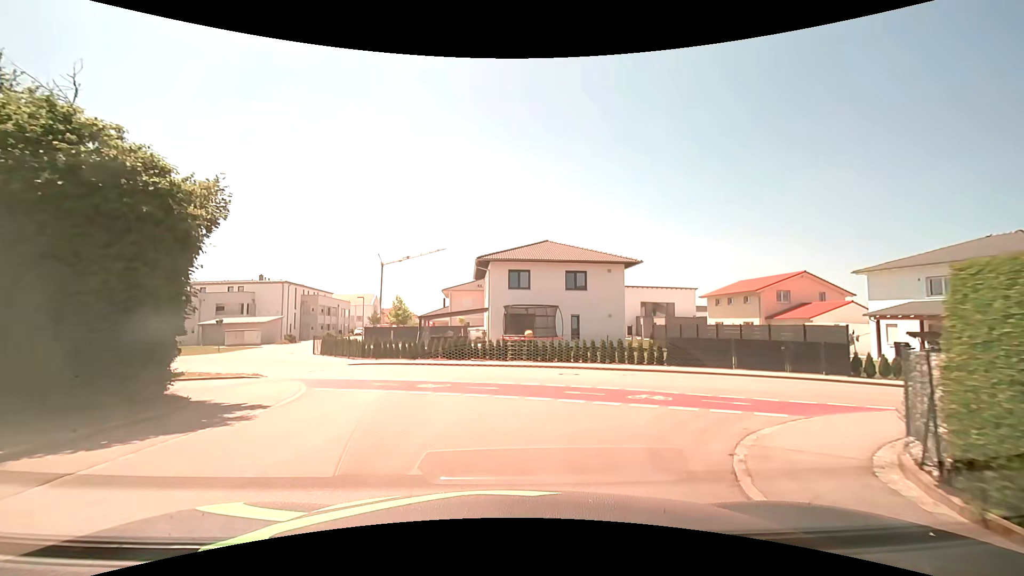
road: residential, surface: asphalt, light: Day
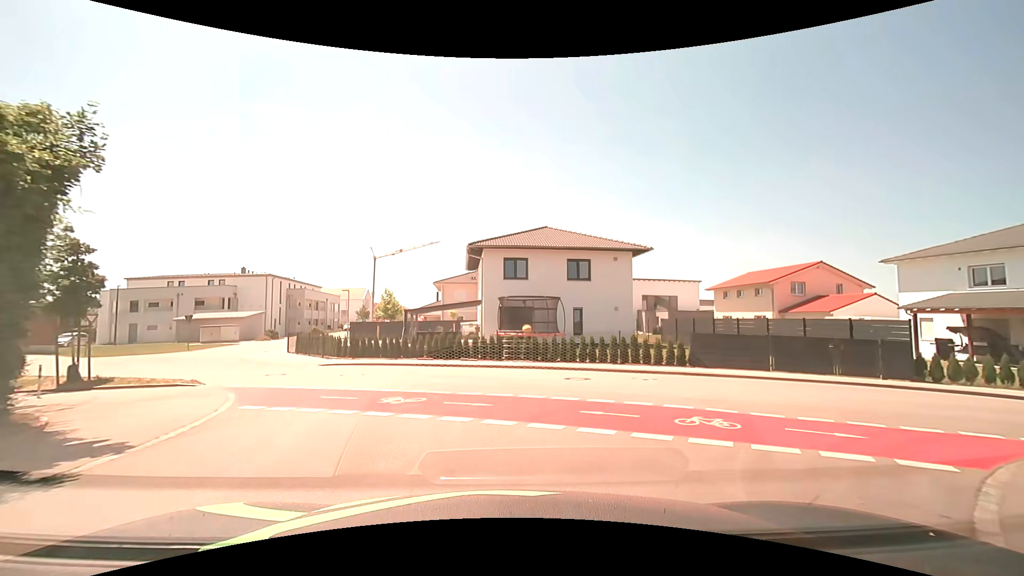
(0.0, +3.2) m; 0°
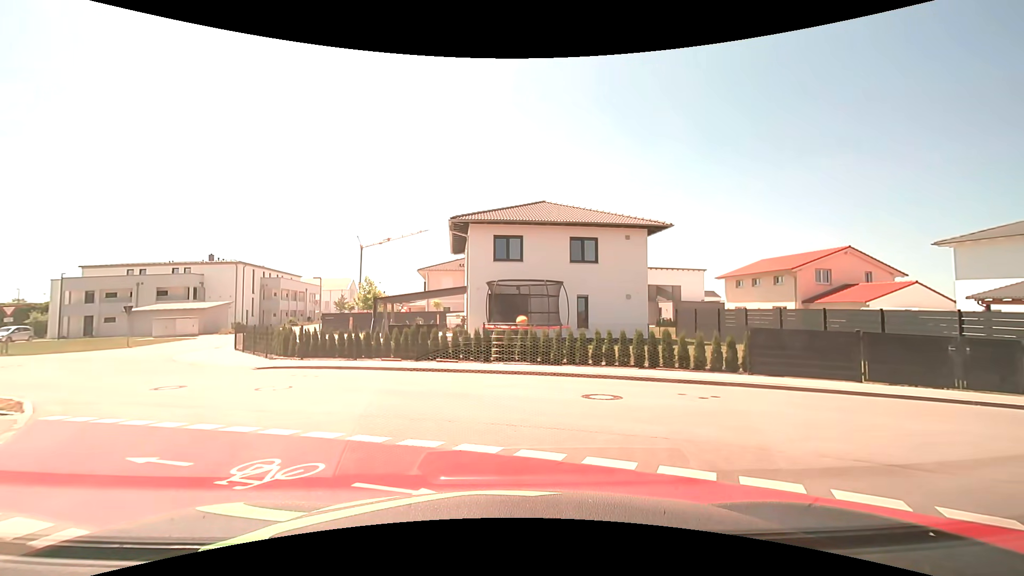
(0.0, +4.8) m; +2°
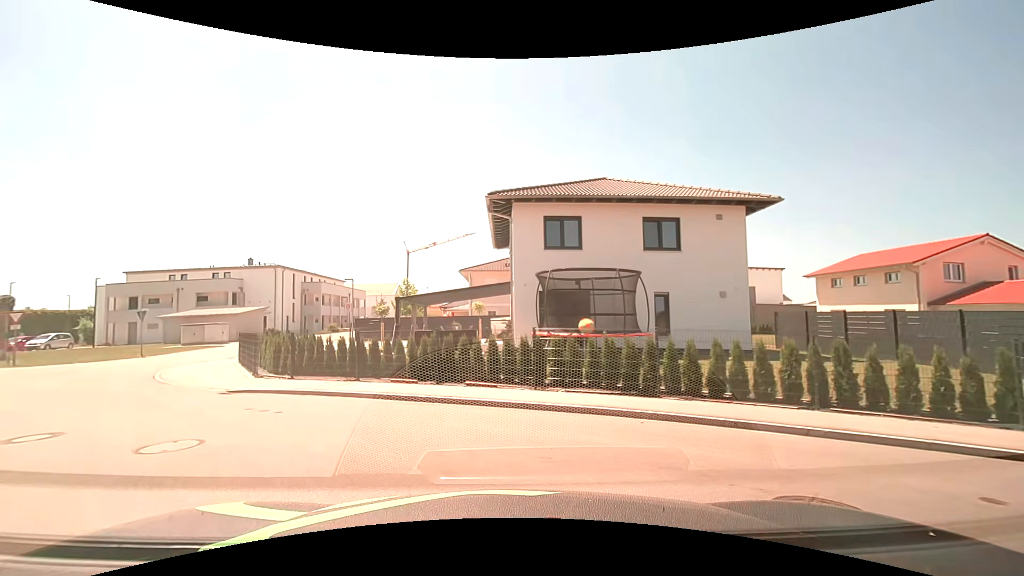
(-0.2, +5.4) m; -5°
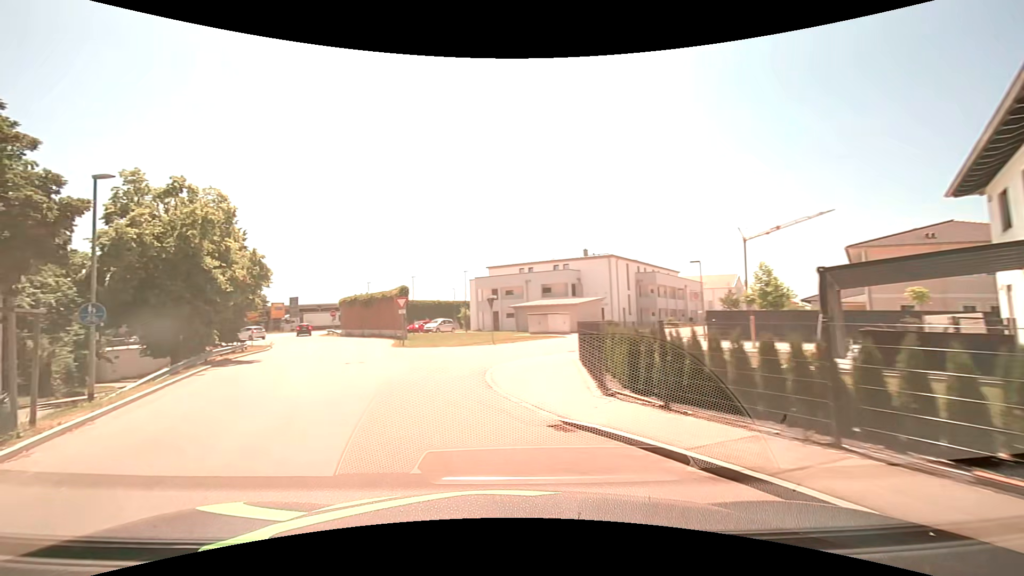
(-2.4, +7.6) m; -36°
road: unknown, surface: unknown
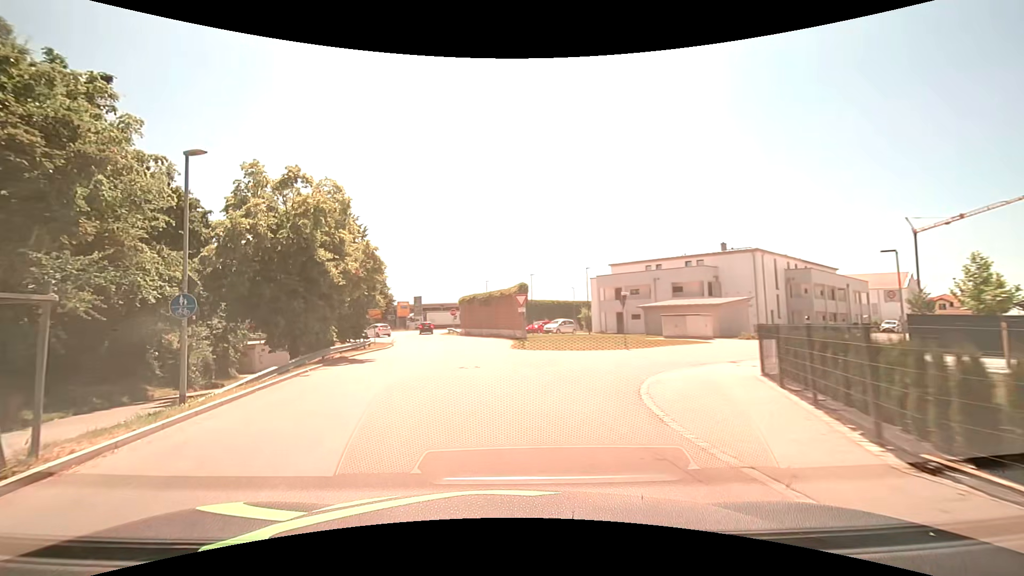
(-0.5, +3.8) m; -14°
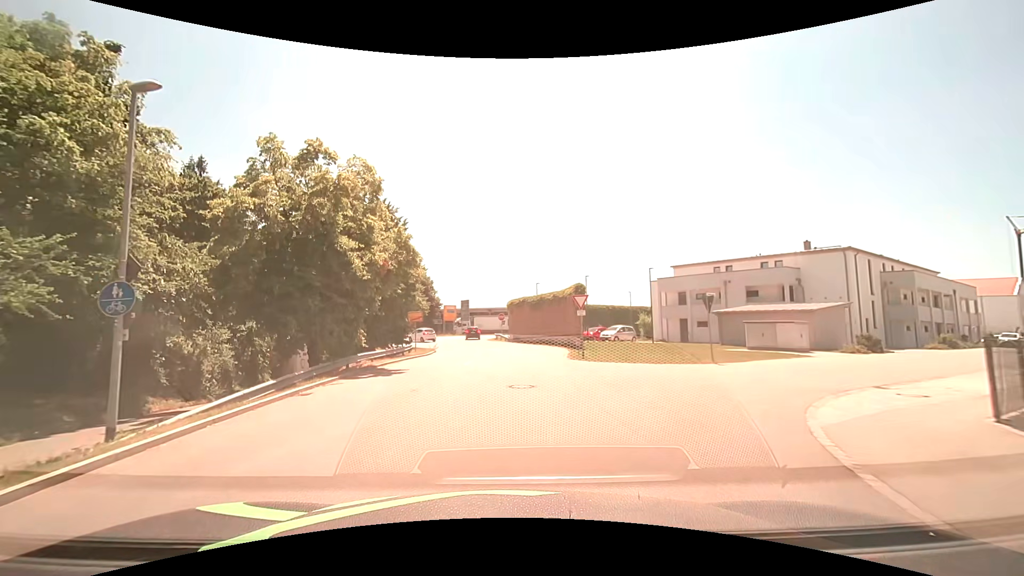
(-0.3, +4.3) m; -6°
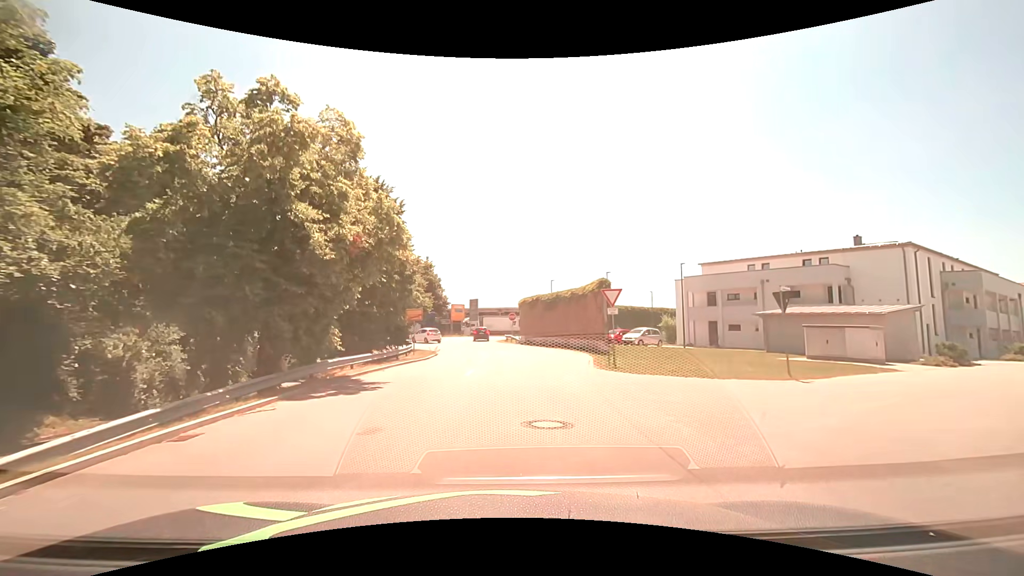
(-0.1, +4.8) m; -1°
